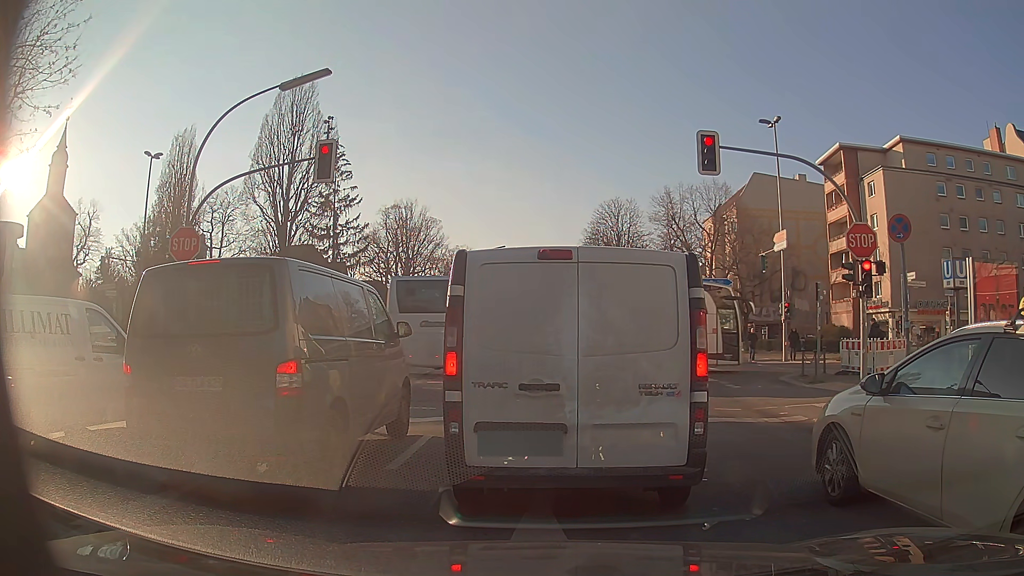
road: secondary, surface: asphalt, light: Day
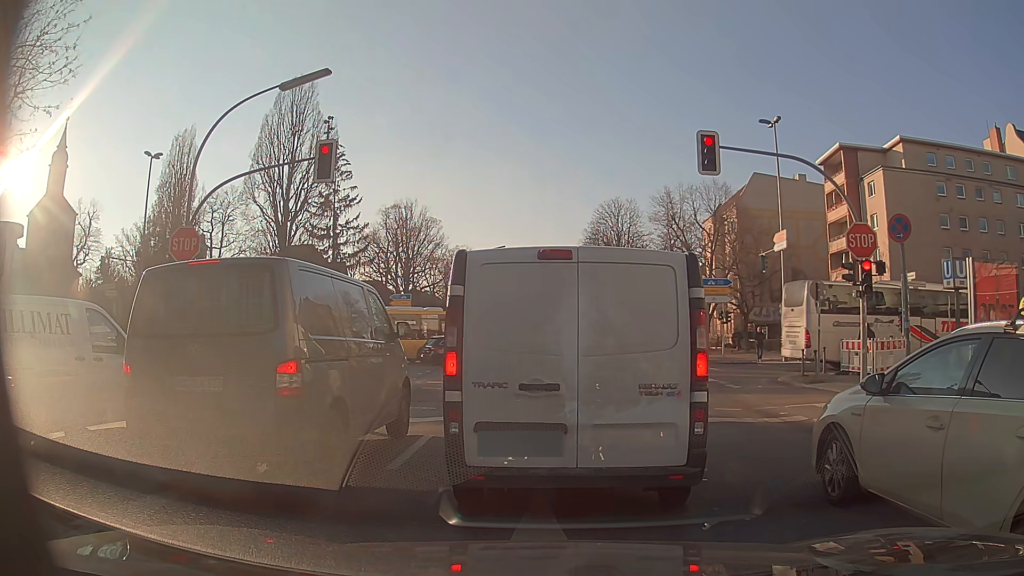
(0.0, 0.0) m; 0°
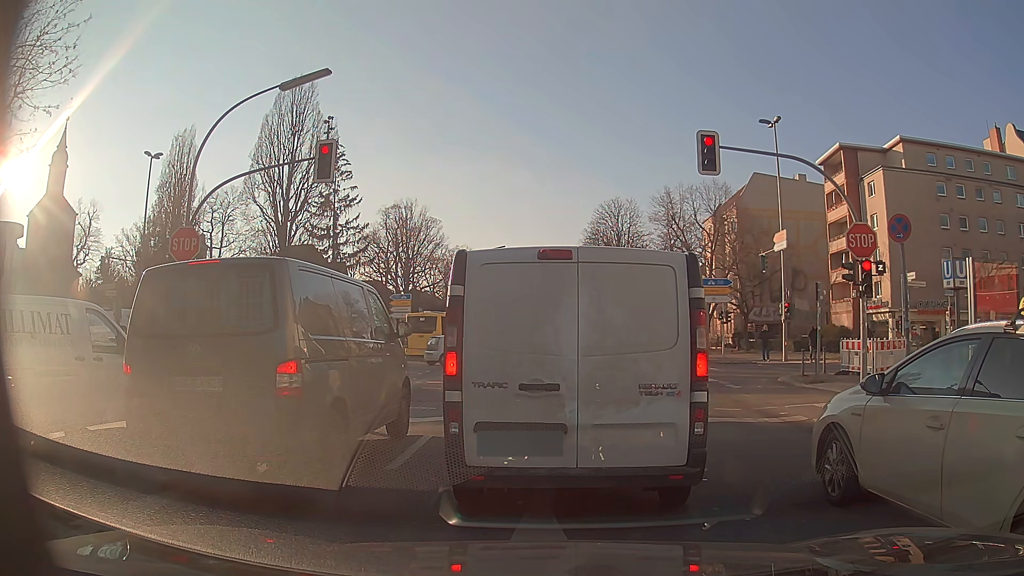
(0.0, 0.0) m; 0°
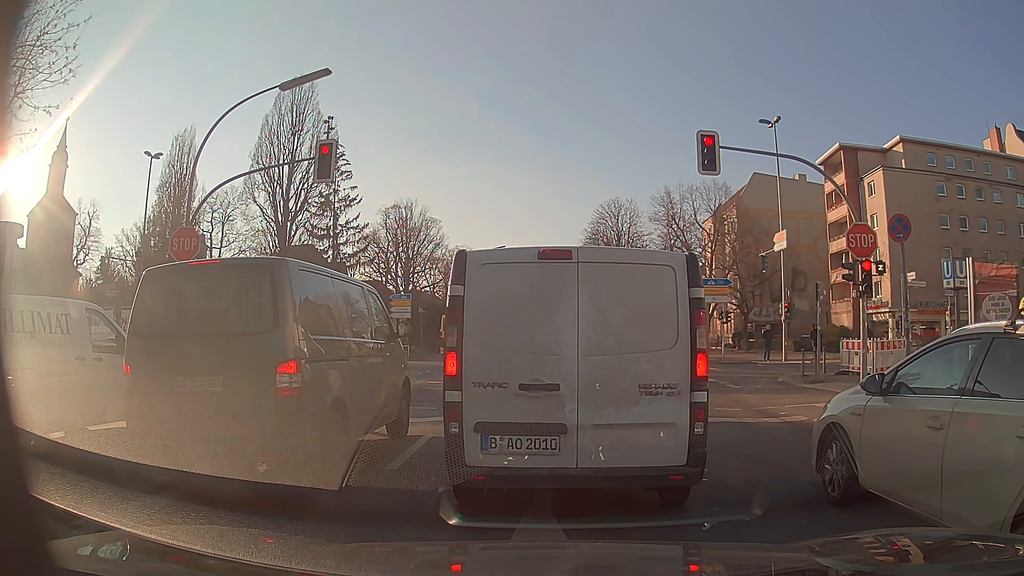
(0.0, 0.0) m; 0°
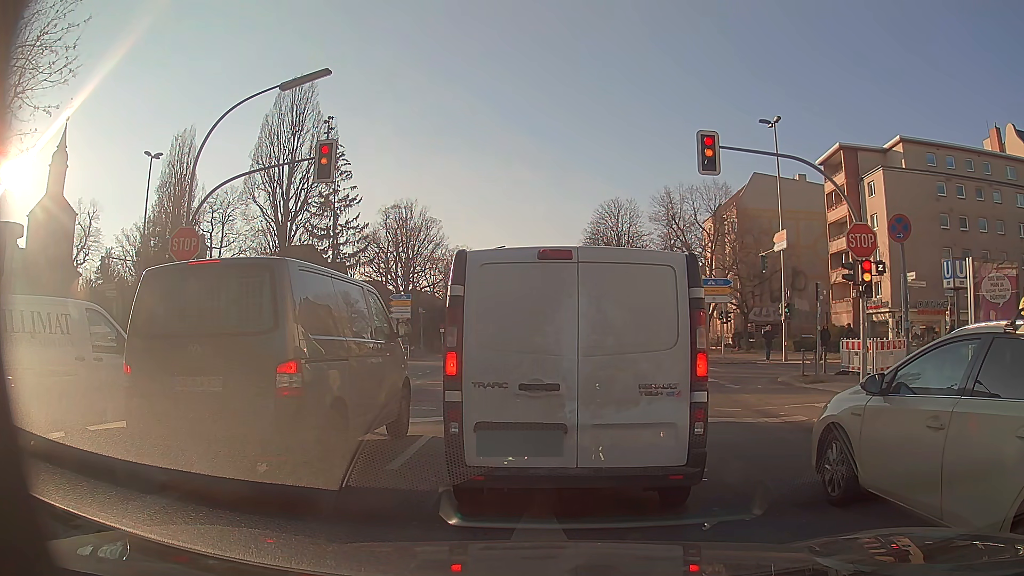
(0.0, 0.0) m; 0°
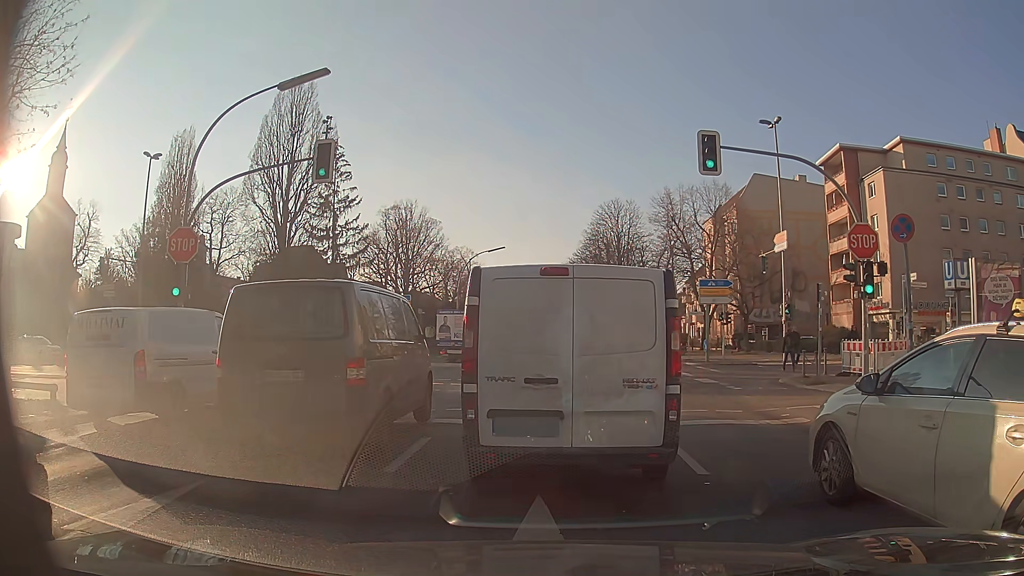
(0.0, +0.1) m; 0°
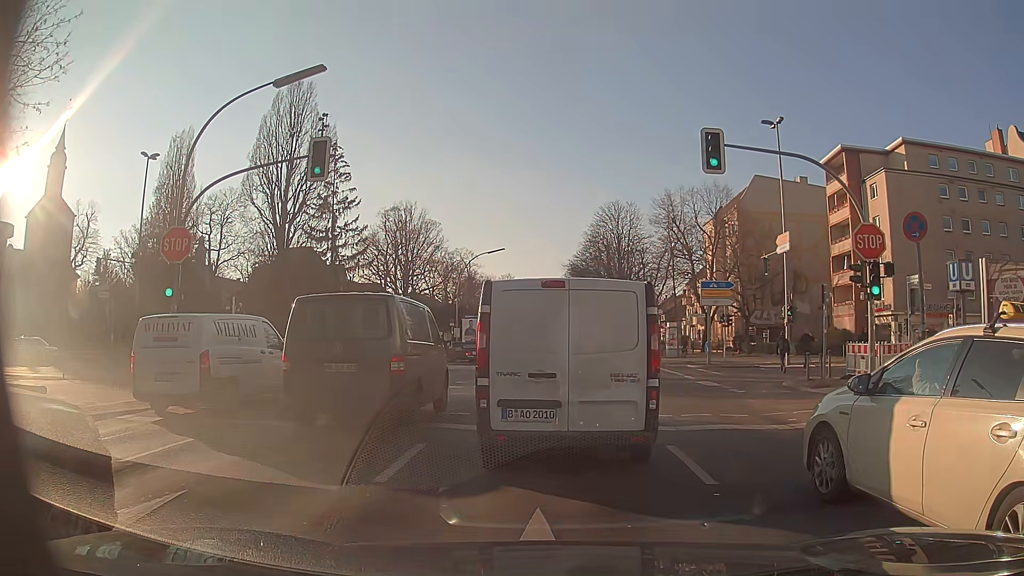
(0.0, +0.4) m; 0°
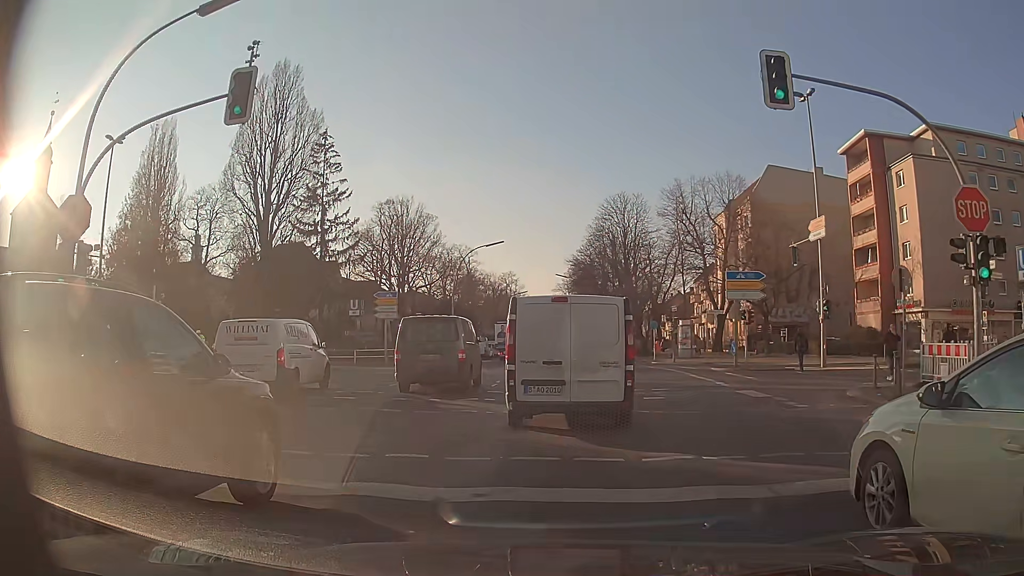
(-0.2, +4.7) m; -2°
(0, +10) (0, +20) (0, +30) (0, +40) (0, +50) (0, +60) (0, +70) (0, +80) (0, +90) (-1, +100) m
